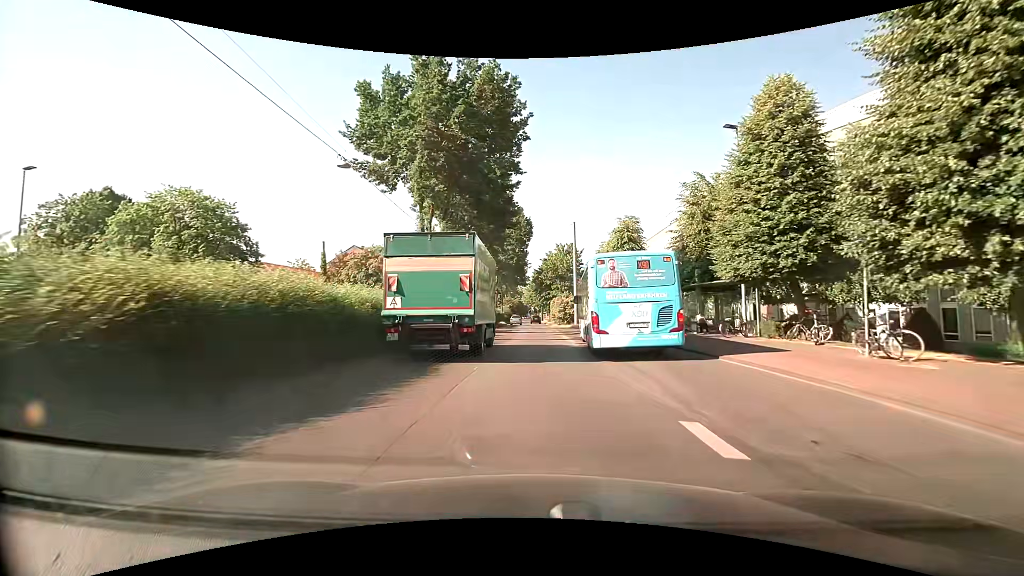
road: primary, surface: asphalt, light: Day
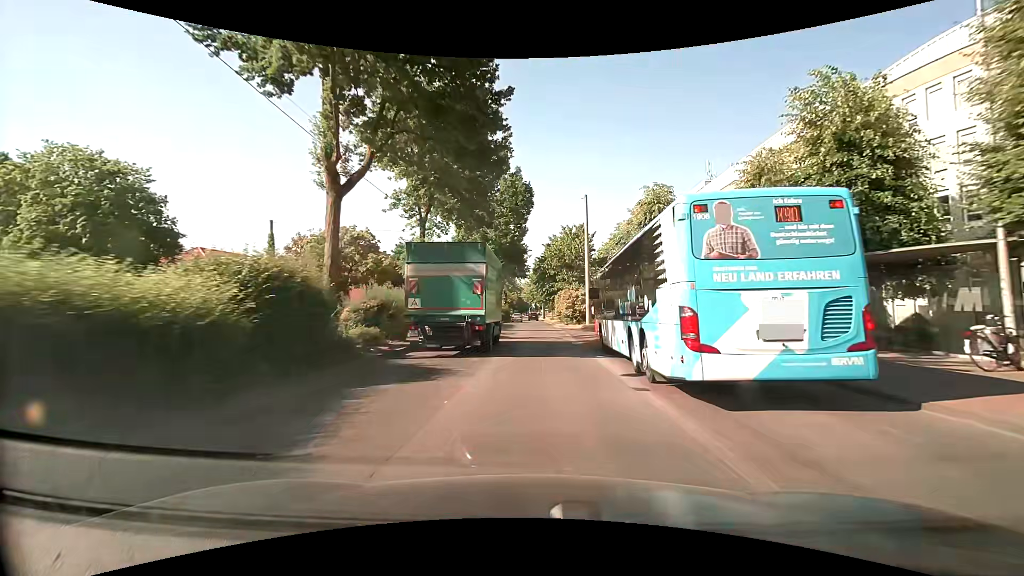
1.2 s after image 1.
(-0.1, +13.2) m; -1°
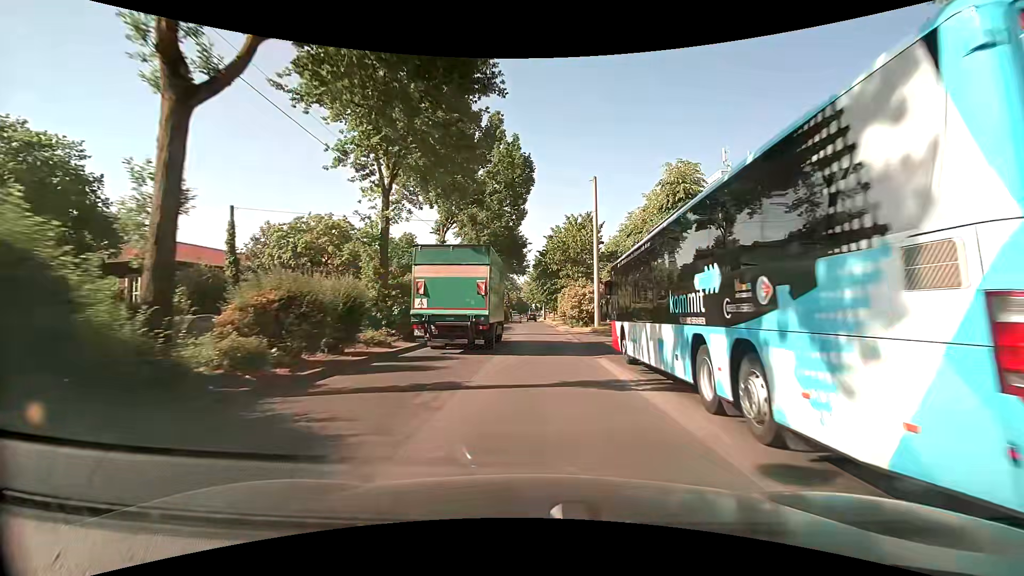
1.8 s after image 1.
(0.0, +6.9) m; 0°
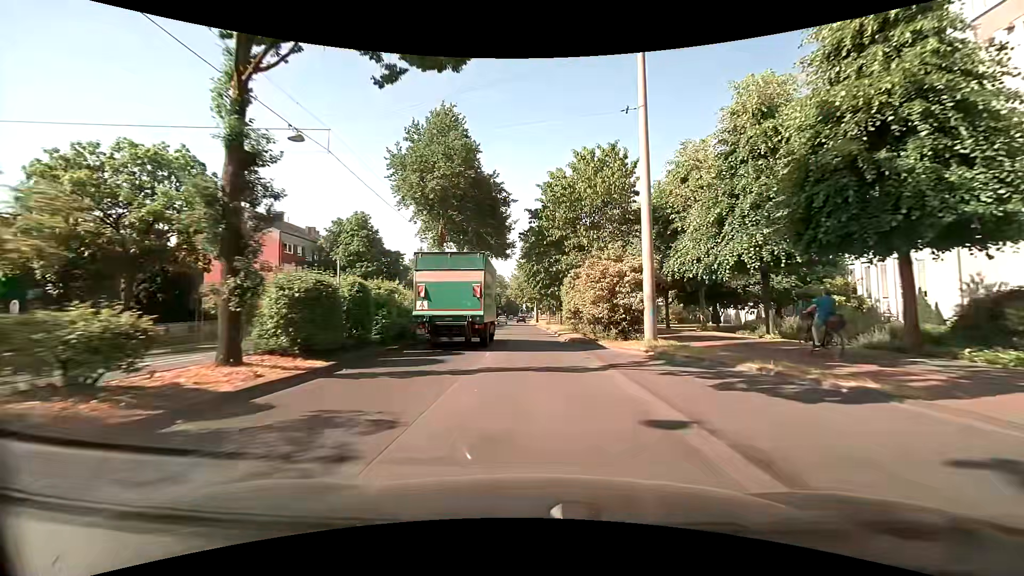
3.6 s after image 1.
(+0.3, +21.9) m; +2°
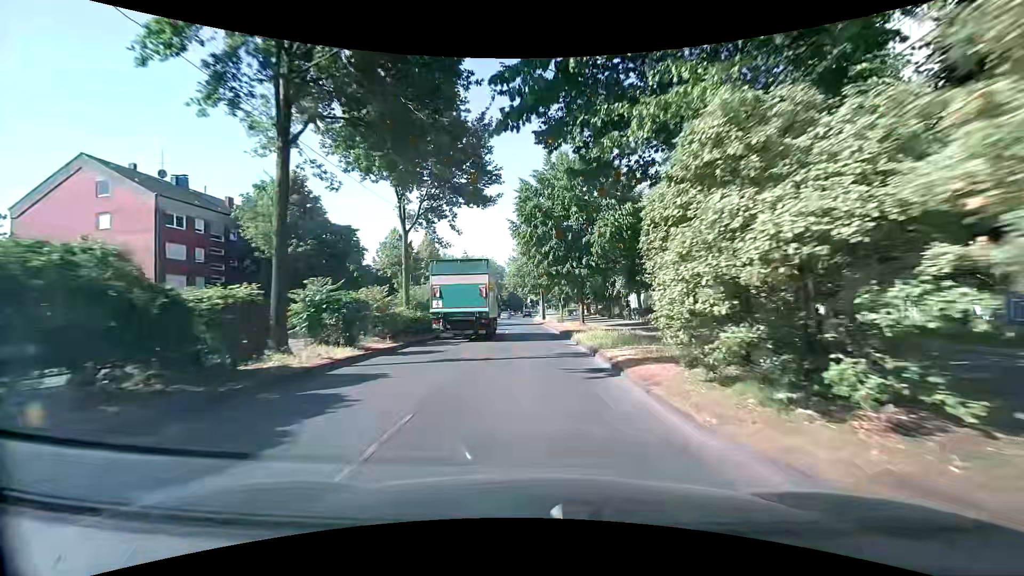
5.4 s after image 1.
(-0.1, +21.6) m; 0°
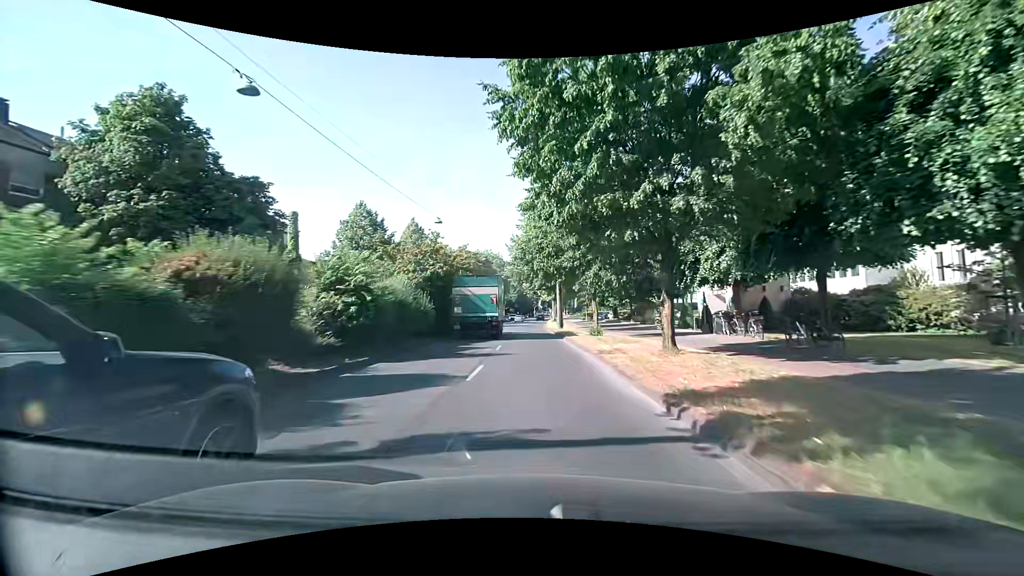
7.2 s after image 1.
(-0.4, +21.1) m; -1°
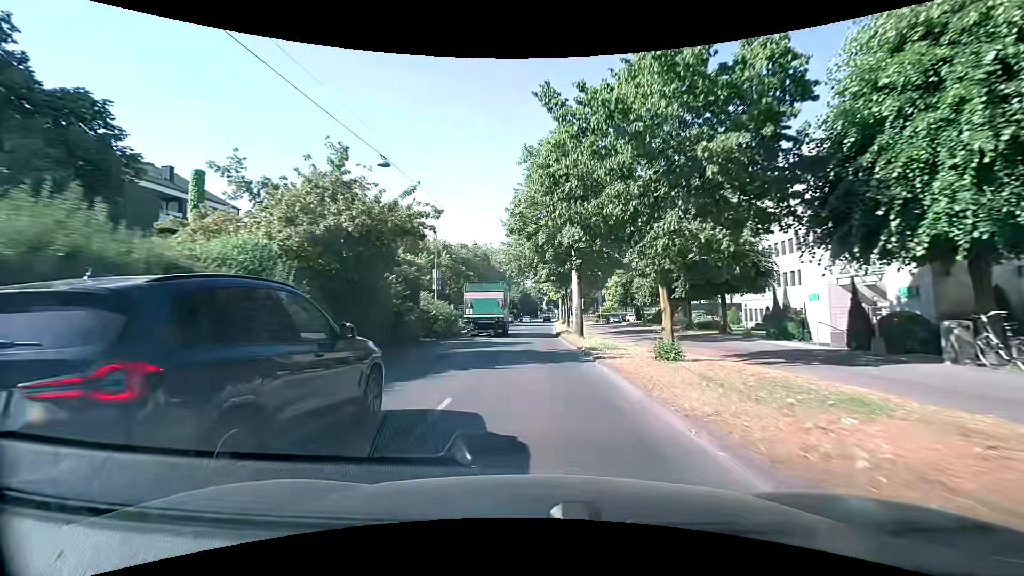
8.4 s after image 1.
(-0.3, +14.4) m; -1°
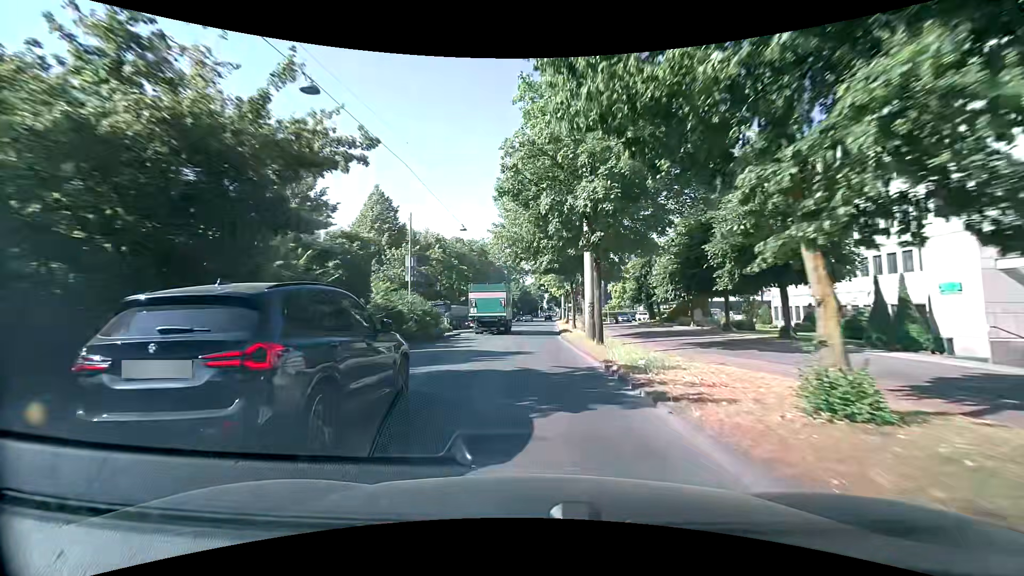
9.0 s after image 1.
(0.0, +7.5) m; 0°
(0, +10) (0, +20) (0, +30) (0, +40) (0, +50) (0, +60) (+1, +70) (+1, +80) (+1, +90) (+1, +100) m
